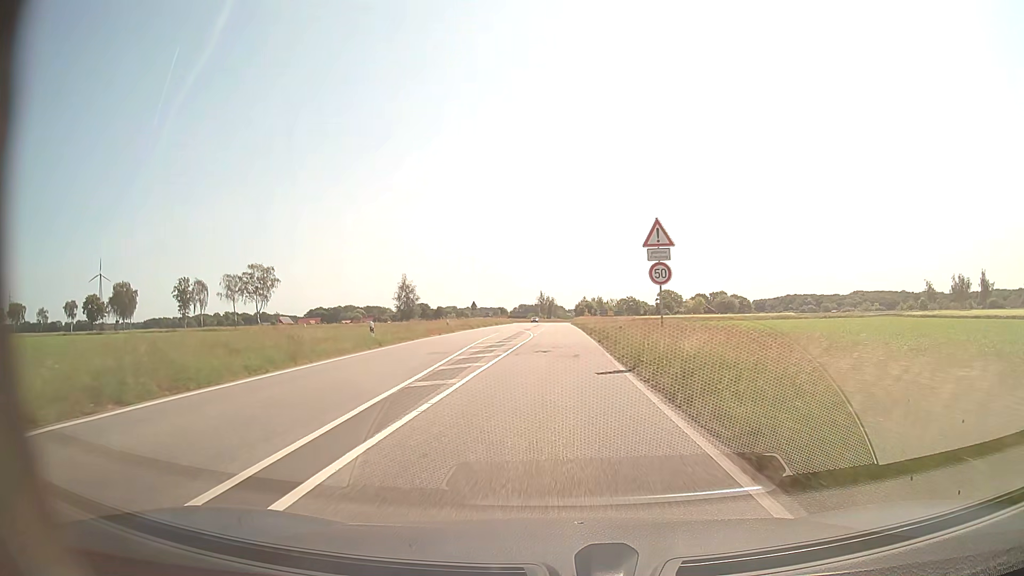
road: secondary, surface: asphalt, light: Day
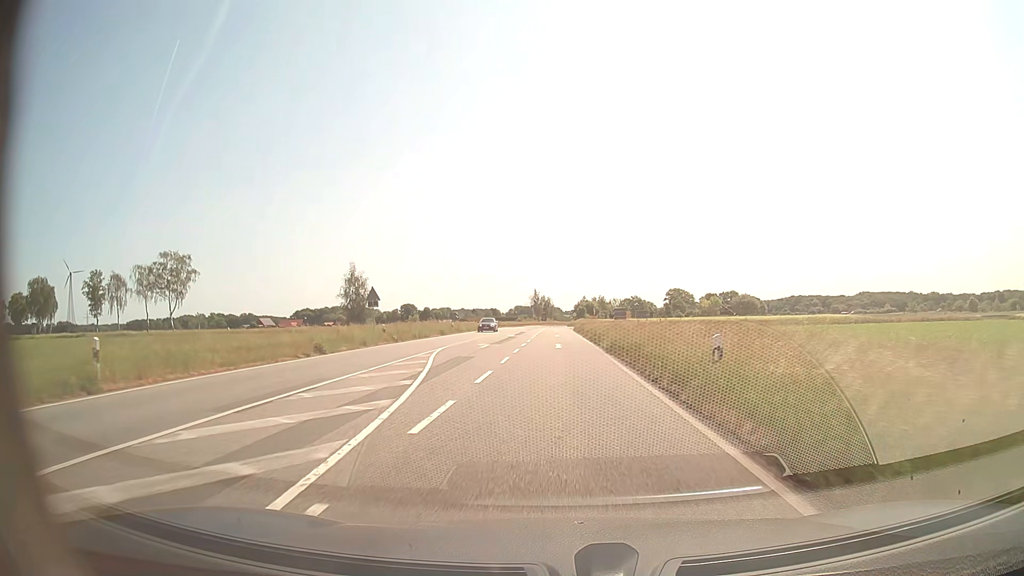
(+0.1, +42.1) m; 0°
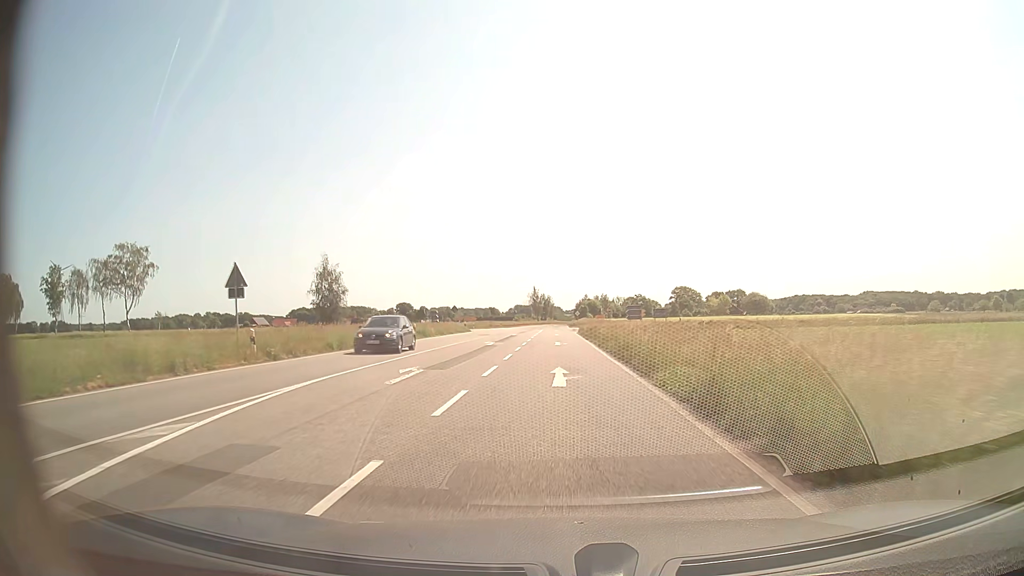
(0.0, +16.6) m; 0°
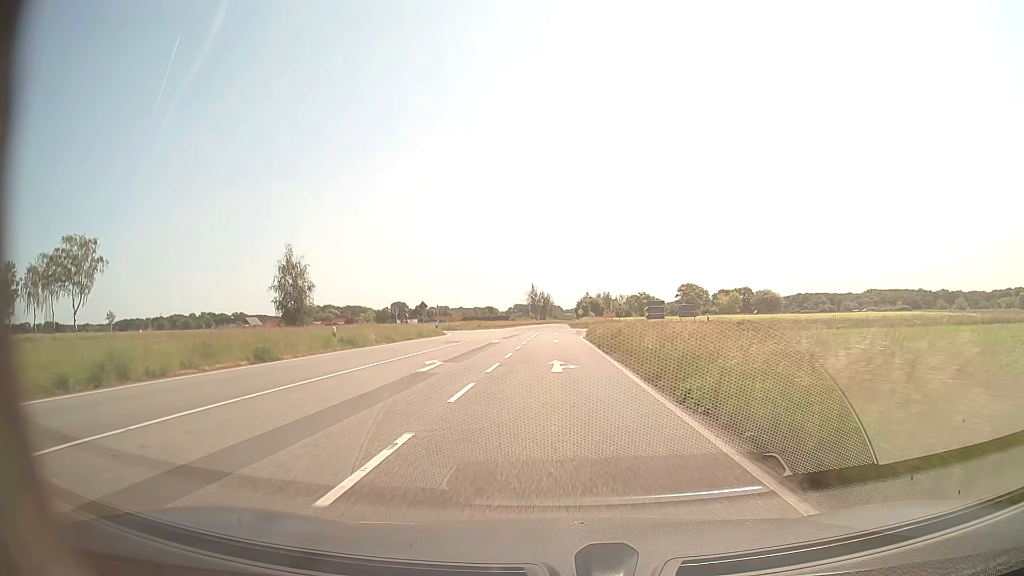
(0.0, +16.6) m; 0°
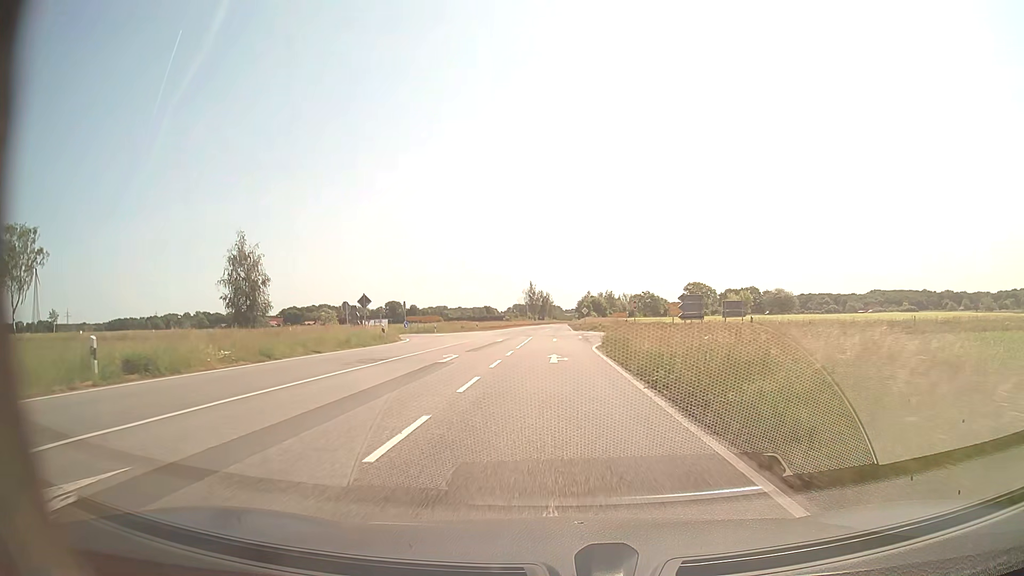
(0.0, +16.6) m; 0°
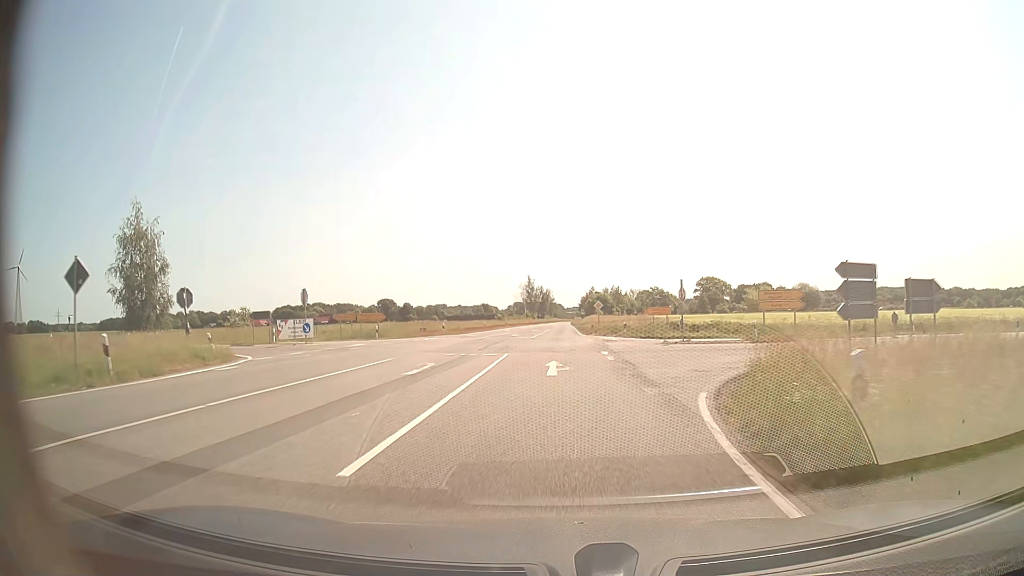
(0.0, +24.8) m; 0°
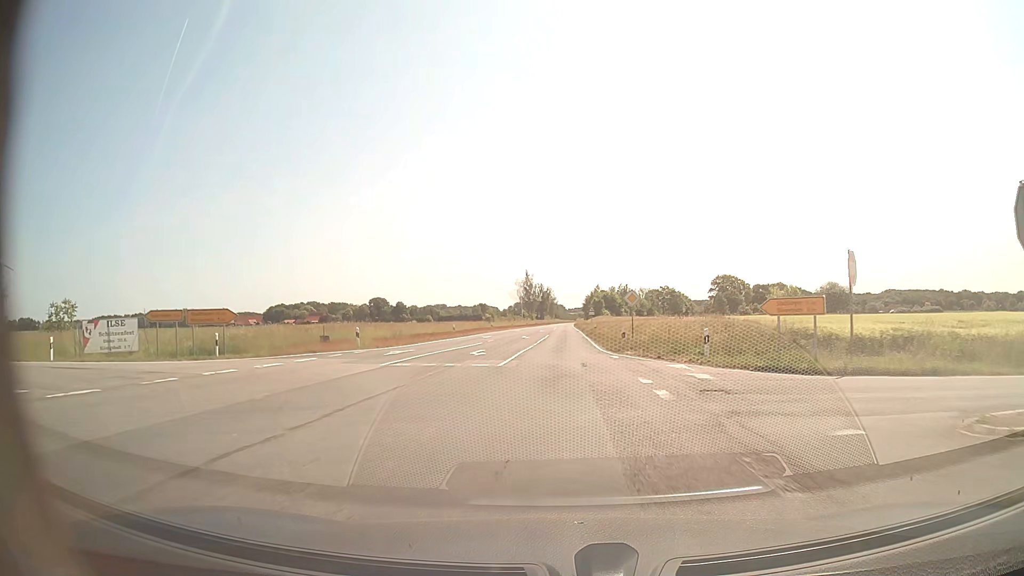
(0.0, +24.8) m; 0°
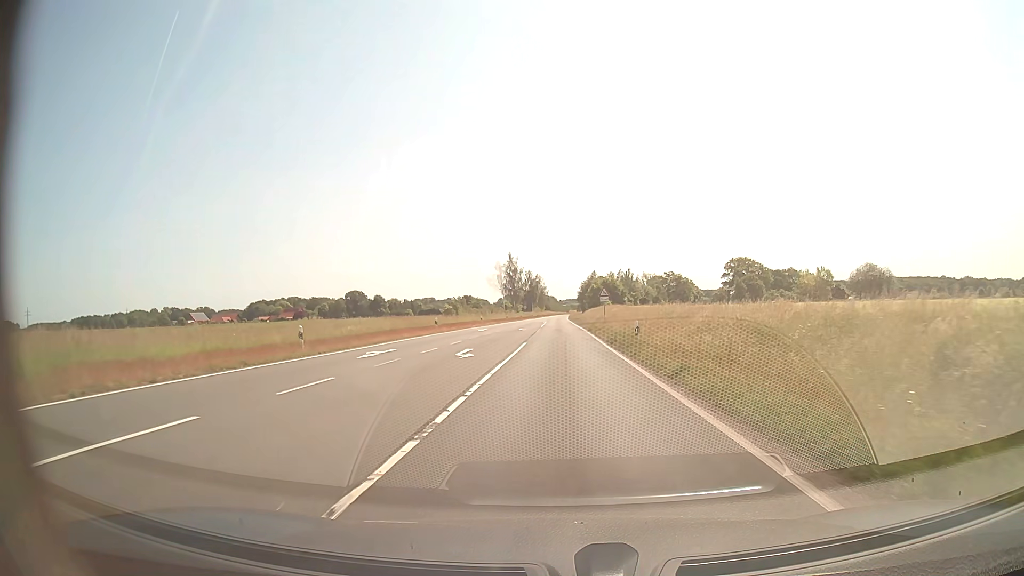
(+0.1, +33.1) m; +1°
(0, +10) (0, +20) (0, +30) (0, +40) (0, +50) (0, +60) (0, +70) (0, +80) (0, +90) (0, +100) m
